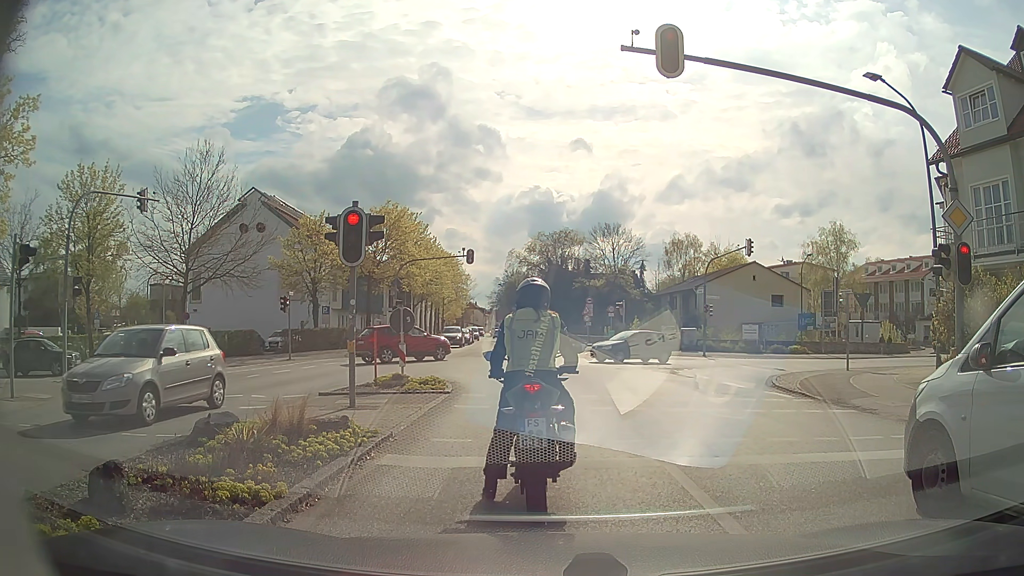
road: secondary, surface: asphalt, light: Day
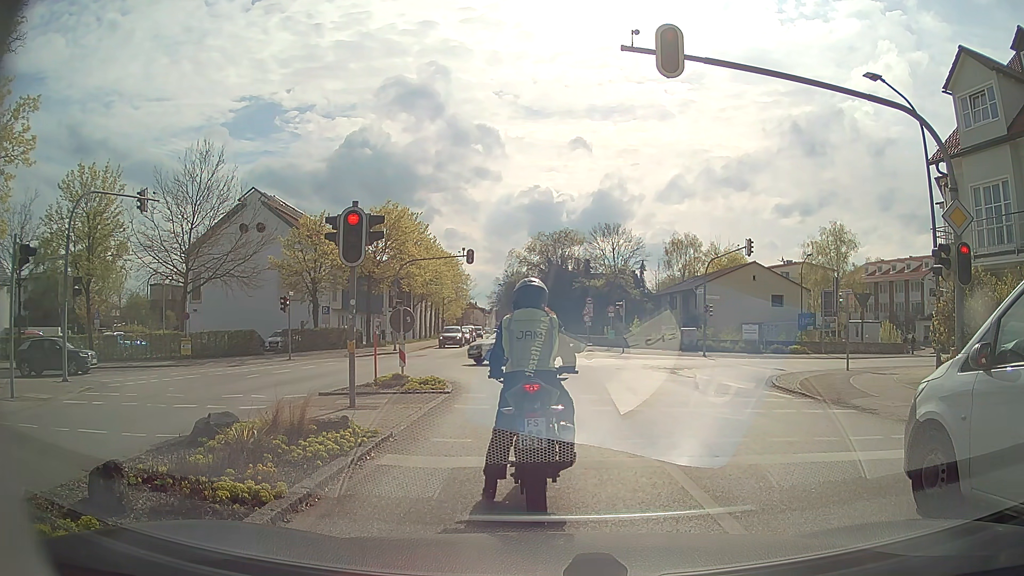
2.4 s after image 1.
(0.0, 0.0) m; 0°
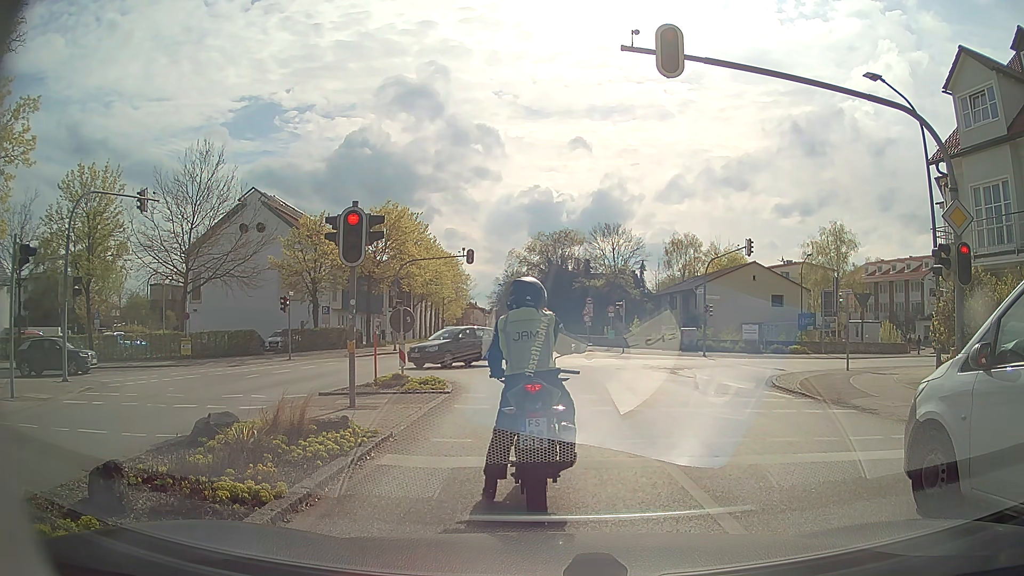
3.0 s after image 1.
(0.0, 0.0) m; 0°
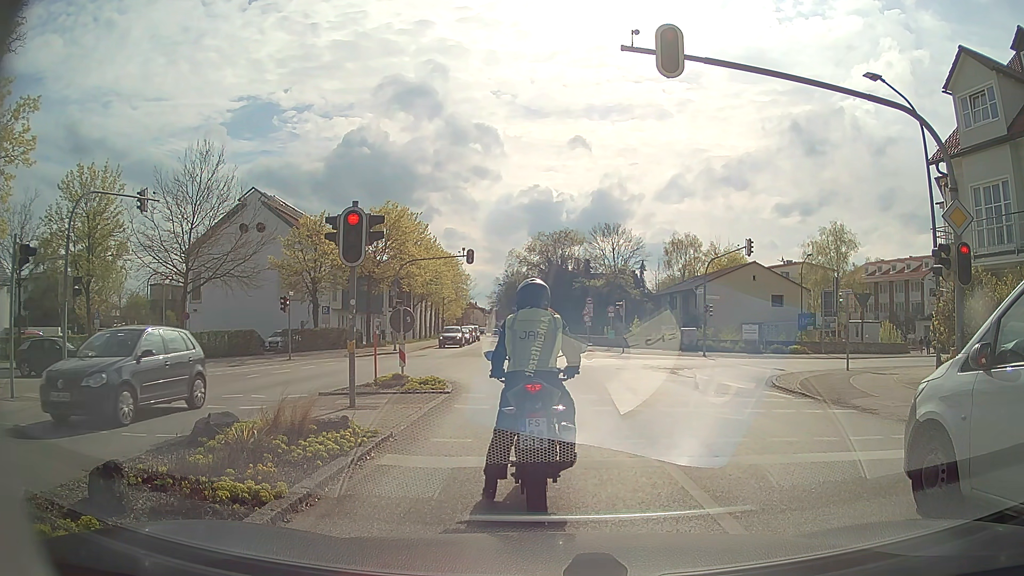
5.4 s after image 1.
(0.0, 0.0) m; 0°
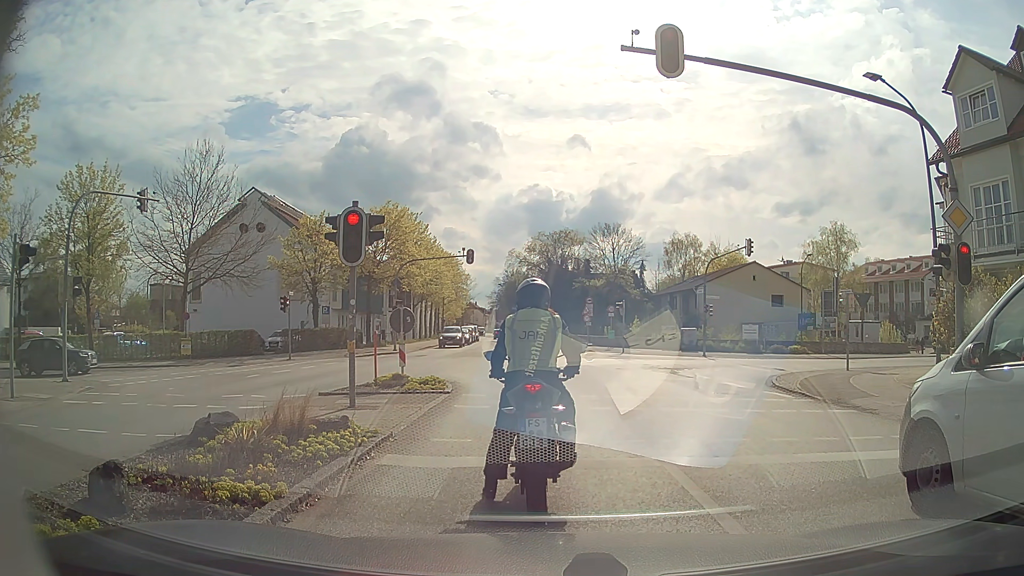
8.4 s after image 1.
(0.0, 0.0) m; 0°
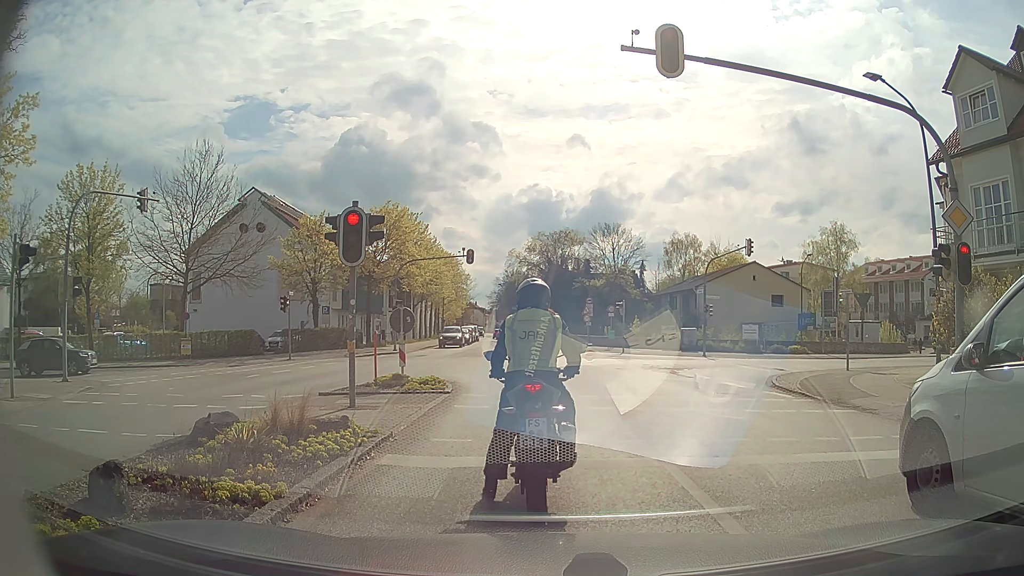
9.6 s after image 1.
(0.0, 0.0) m; 0°
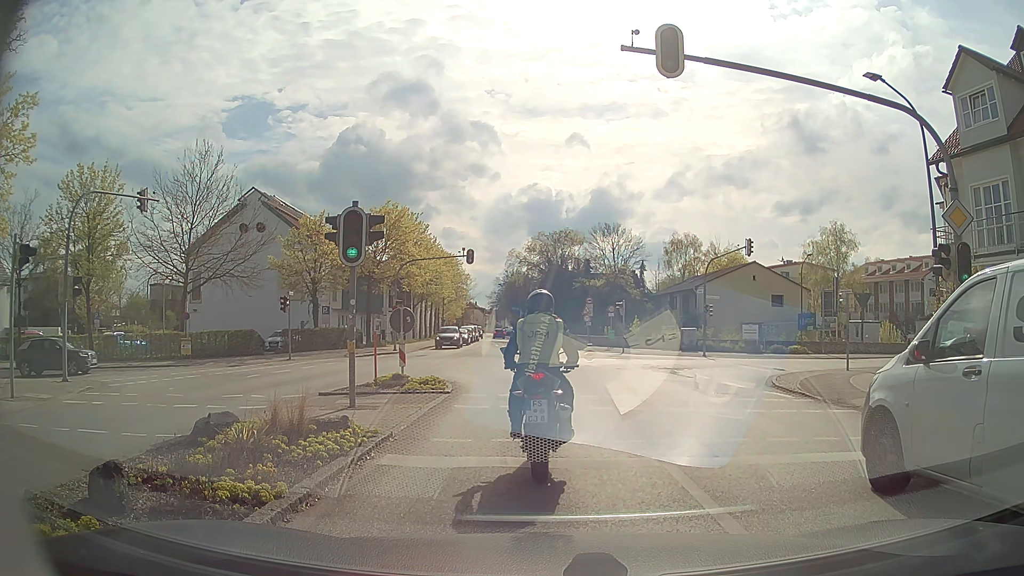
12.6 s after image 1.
(0.0, 0.0) m; 0°
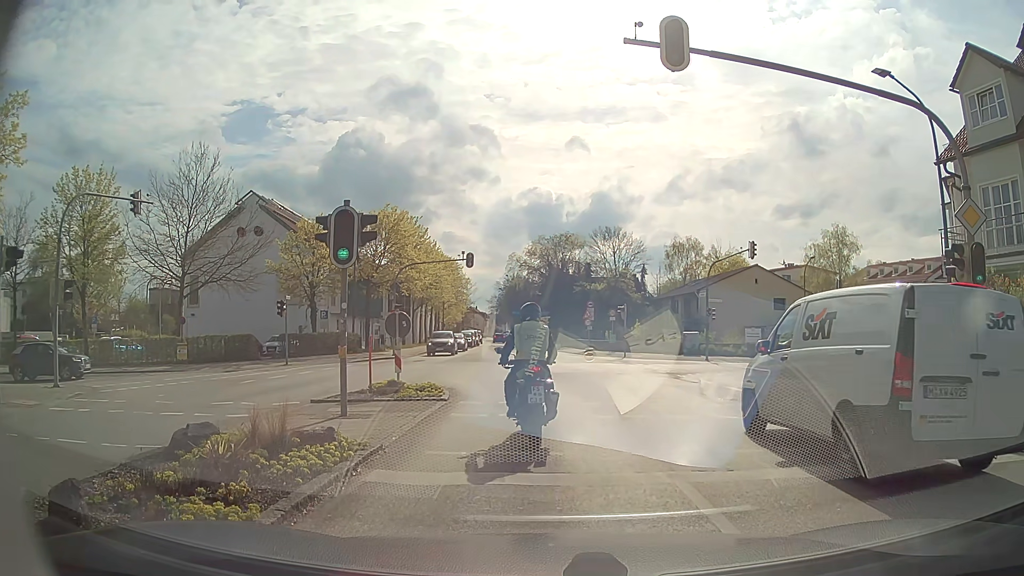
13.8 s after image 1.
(0.0, +0.6) m; 0°
